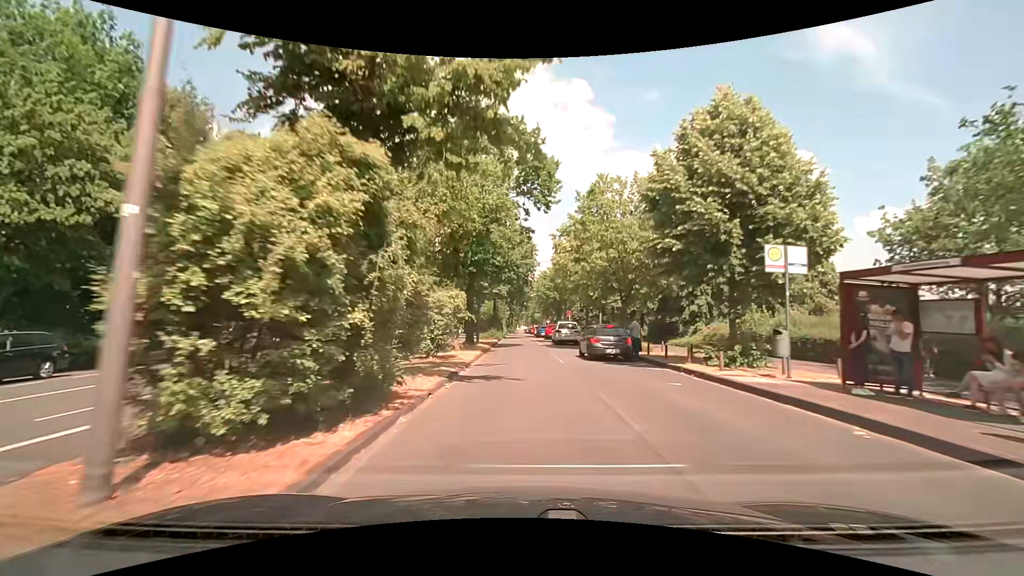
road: tertiary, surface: asphalt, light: Day
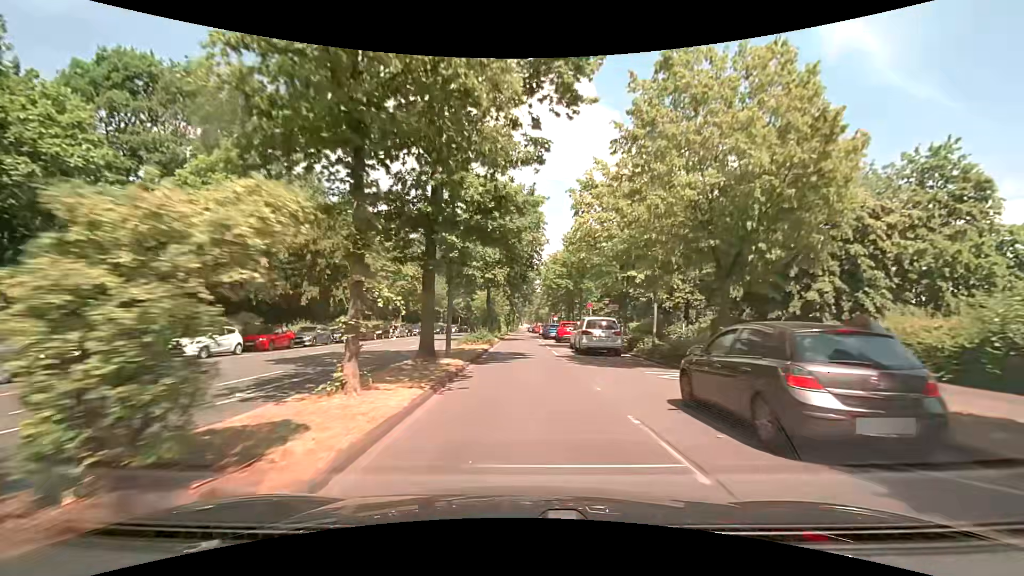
(-0.1, +14.3) m; 0°
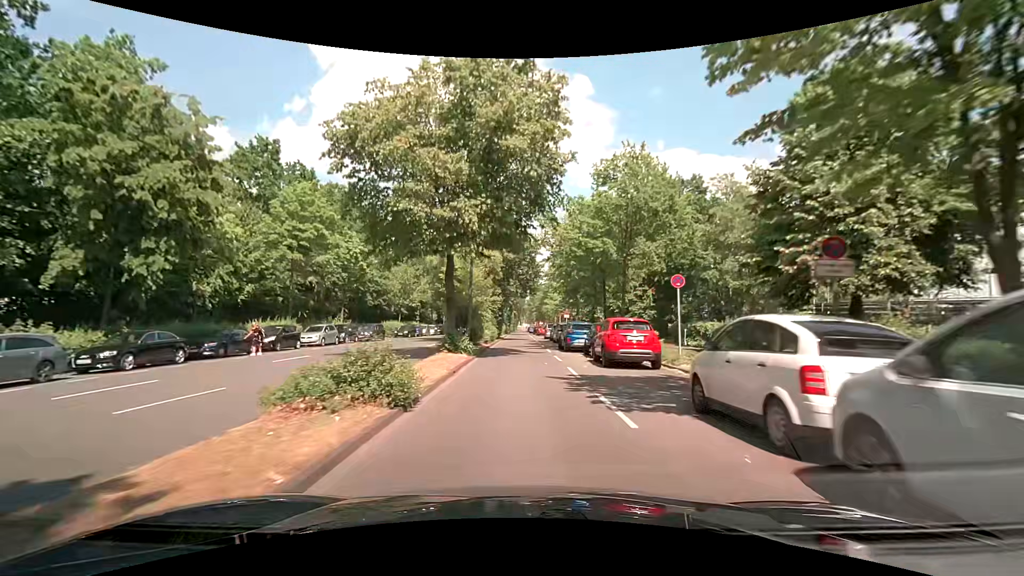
(0.0, +21.7) m; -1°
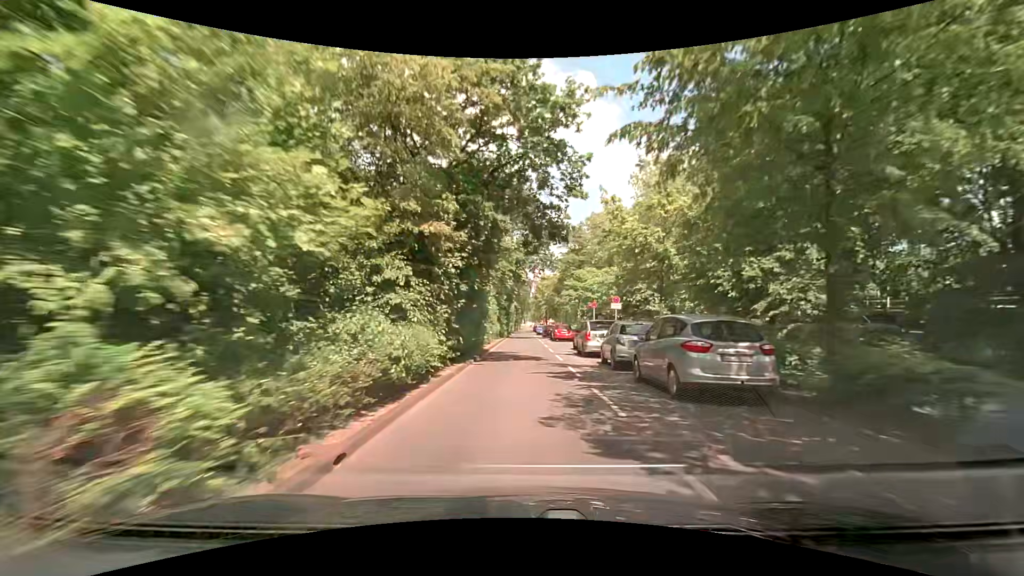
(+0.4, +29.4) m; 0°
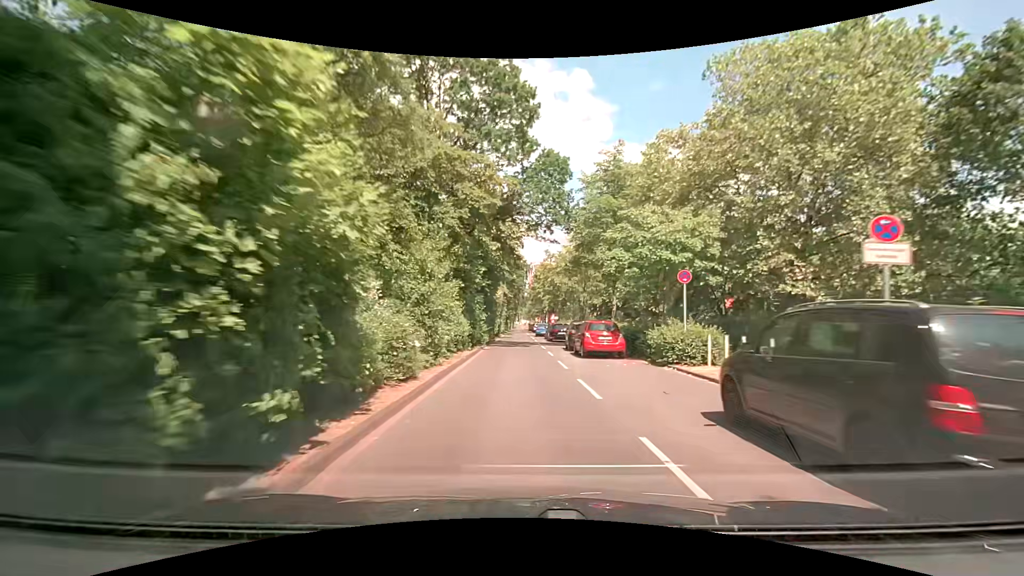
(+0.4, +22.5) m; +2°
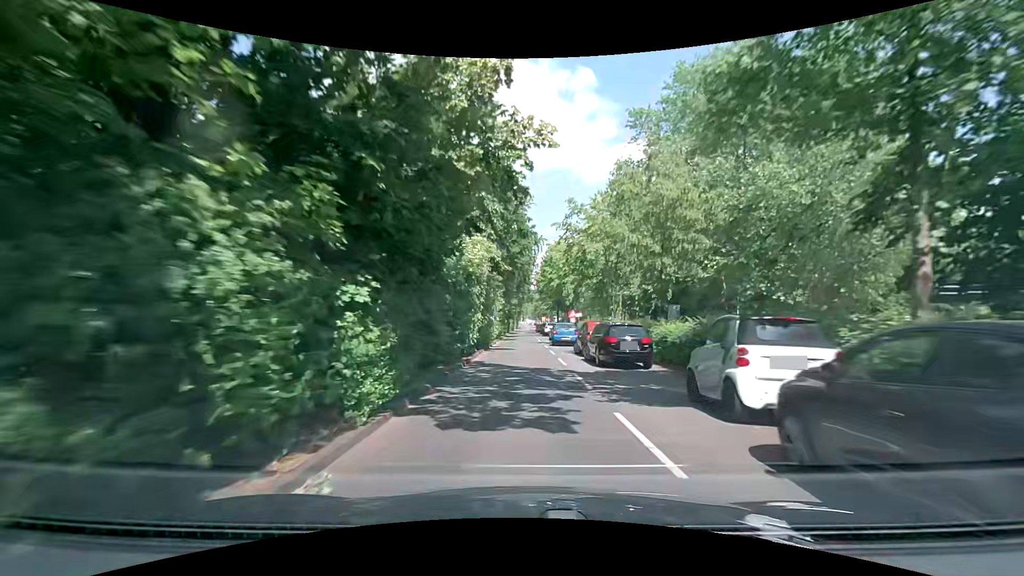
(-0.3, +22.6) m; -2°
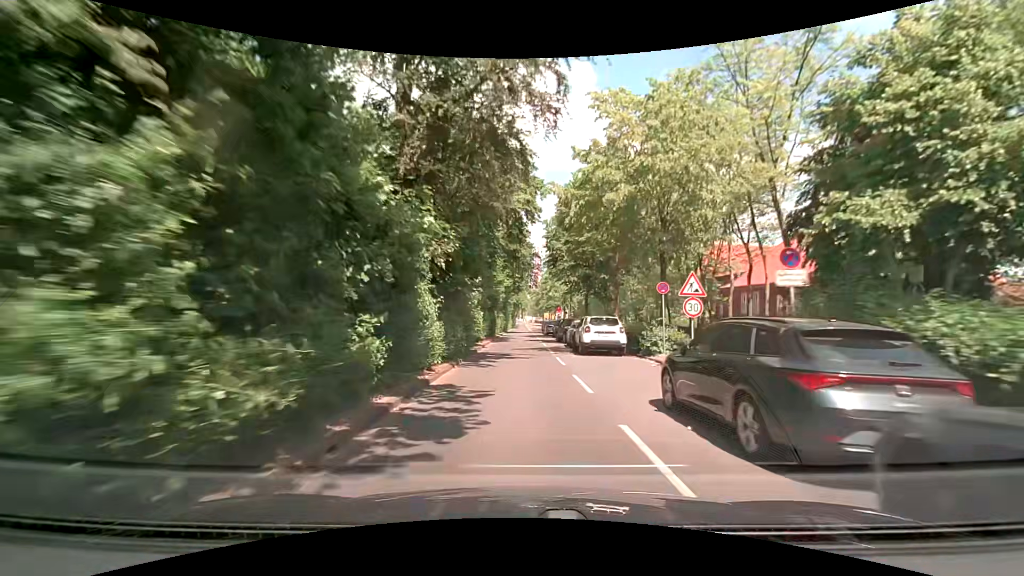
(+0.7, +37.2) m; 0°
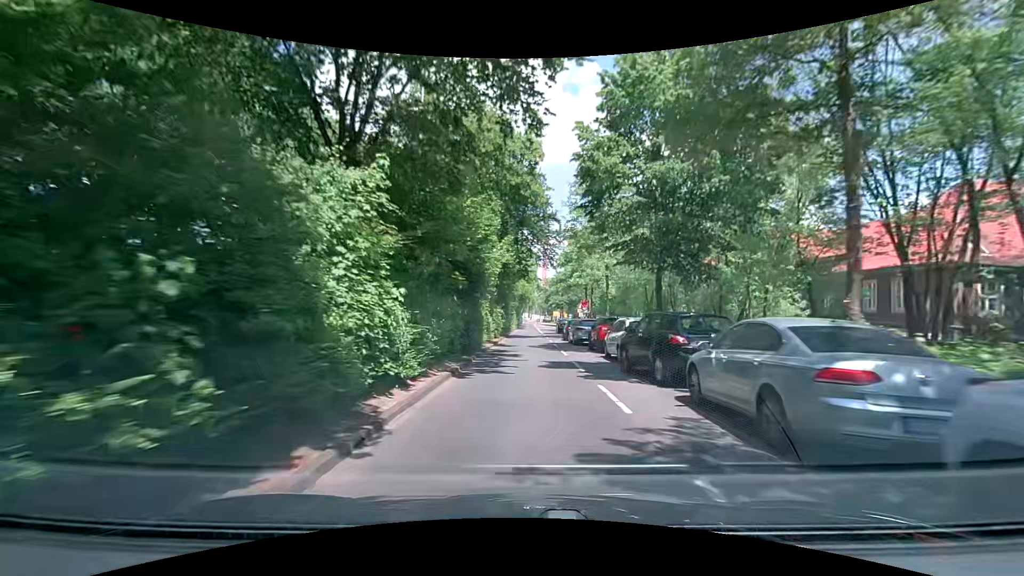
(+0.2, +20.3) m; +1°
